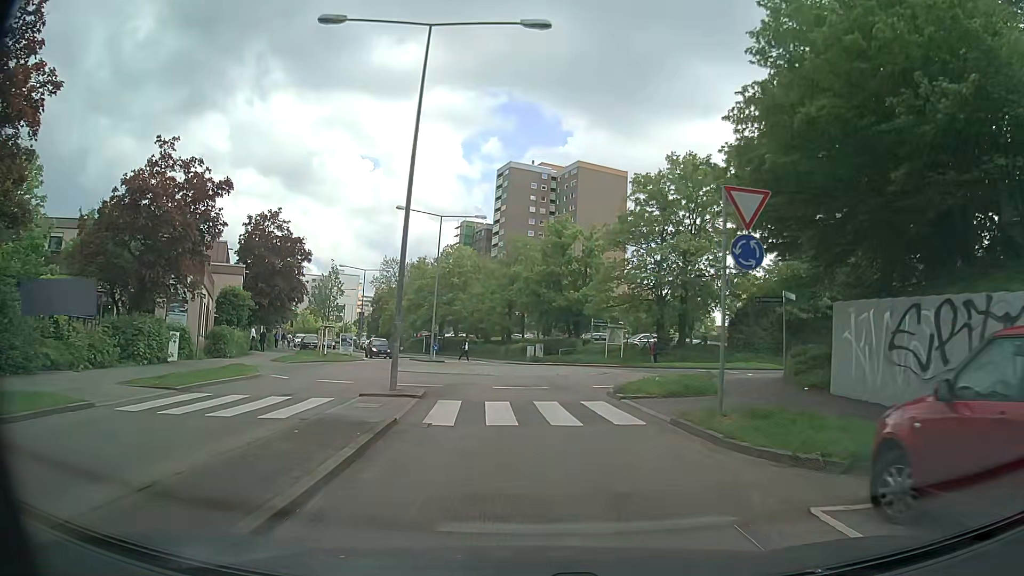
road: secondary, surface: asphalt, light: Day
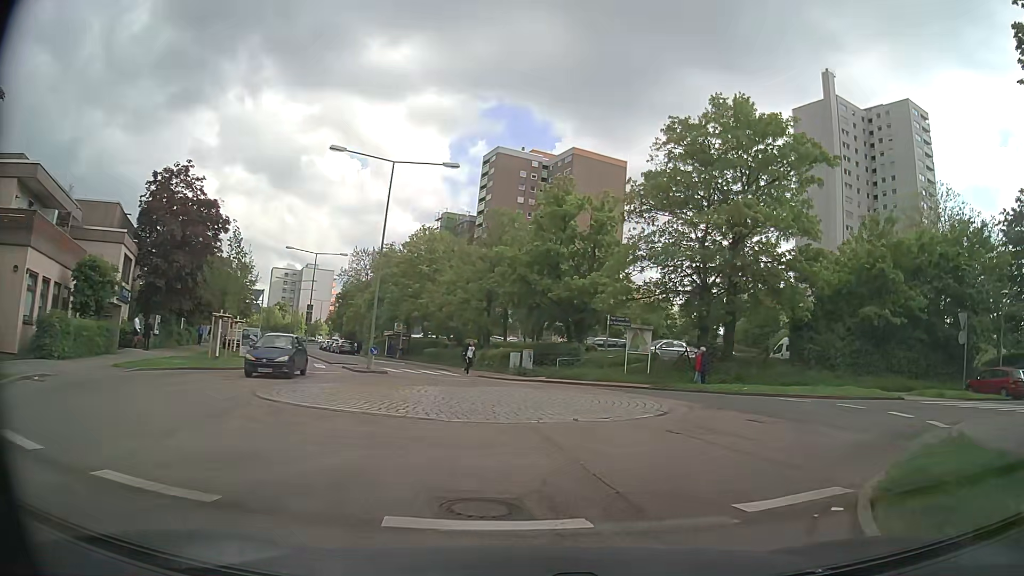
(0.0, +14.0) m; +1°
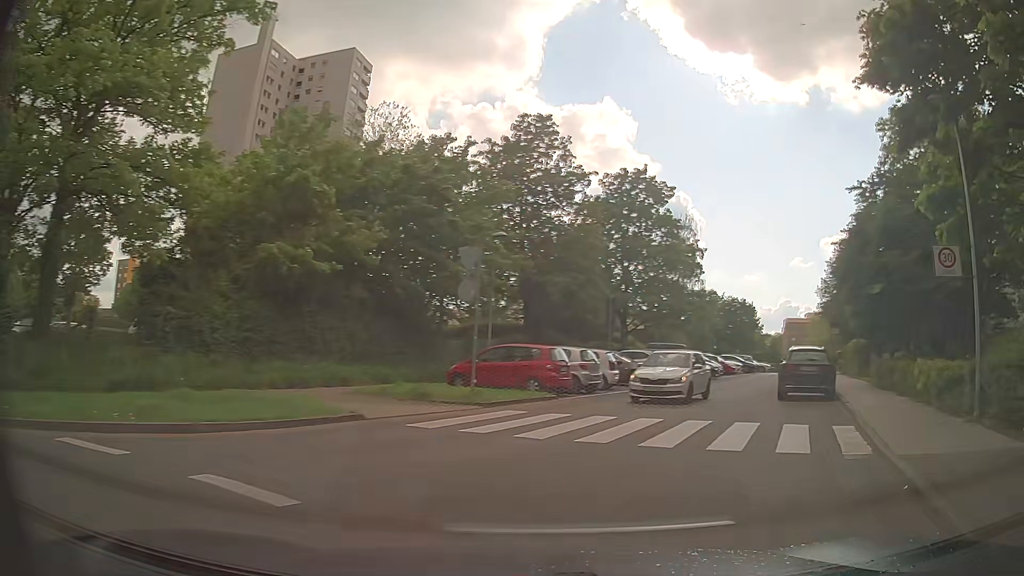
(+5.3, +13.7) m; +53°
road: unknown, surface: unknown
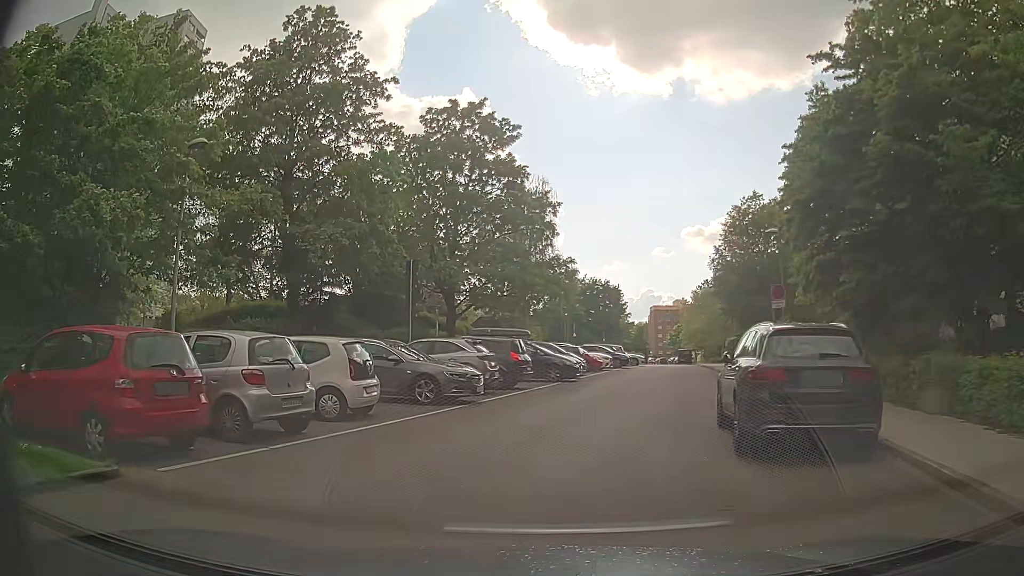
(+3.3, +12.4) m; +14°
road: residential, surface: asphalt
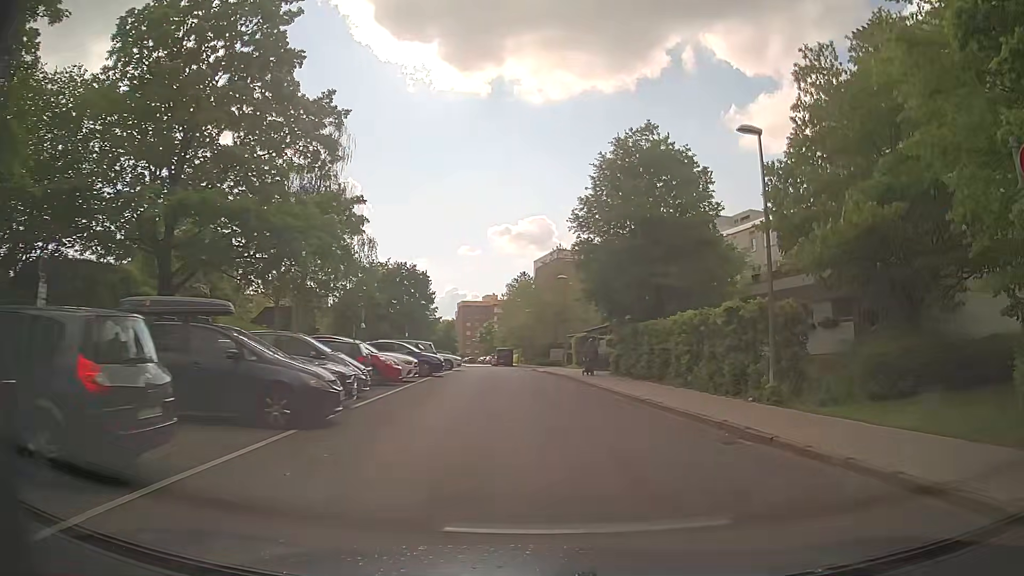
(+0.7, +15.3) m; +15°
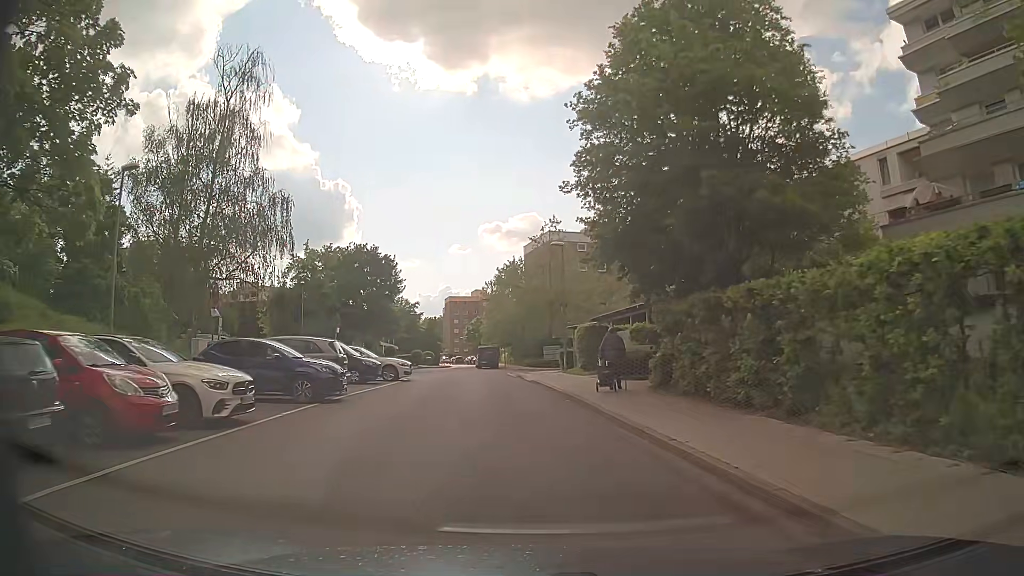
(+0.6, +13.9) m; +2°
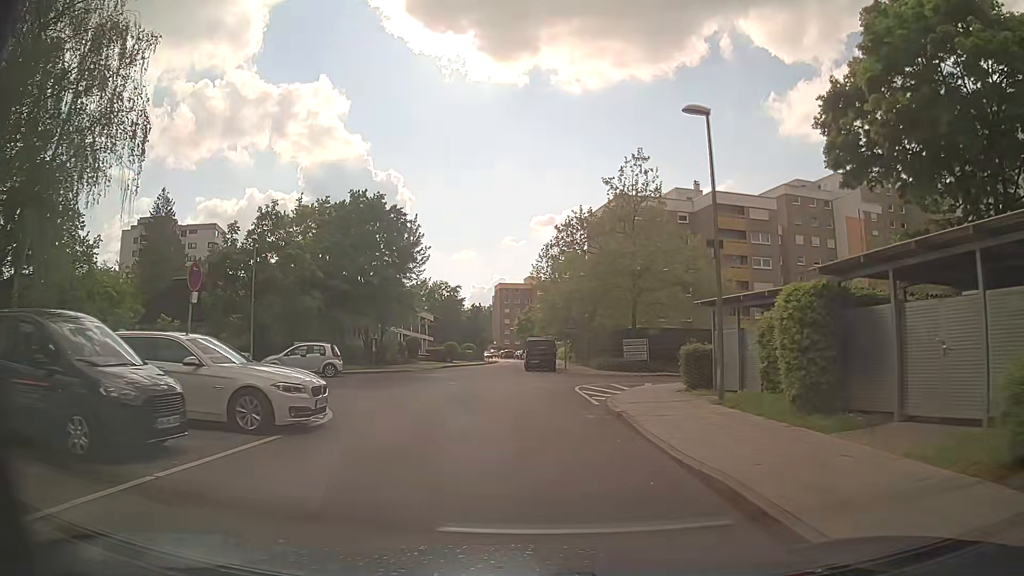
(-1.1, +18.5) m; -5°
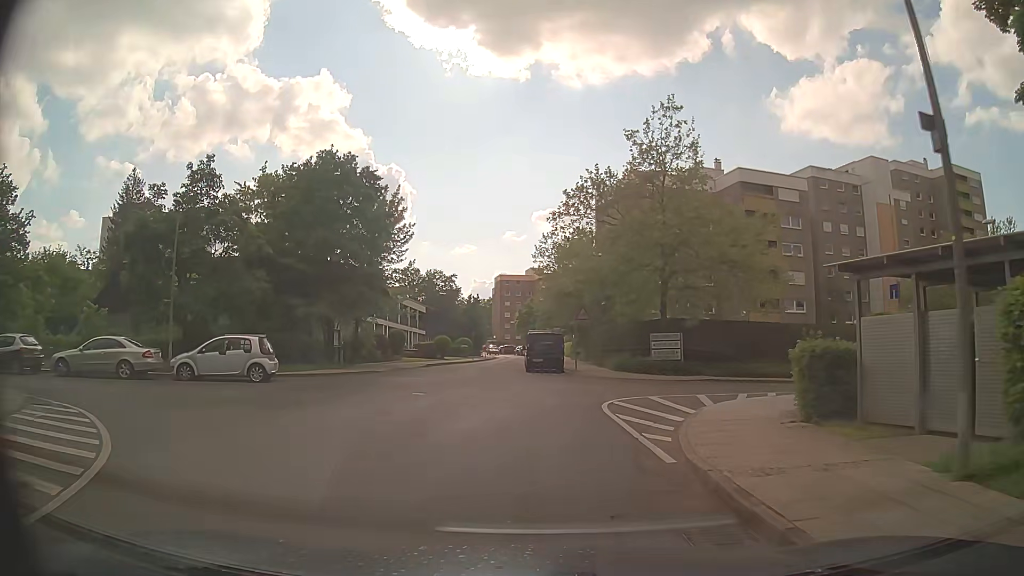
(0.0, +8.1) m; 0°
